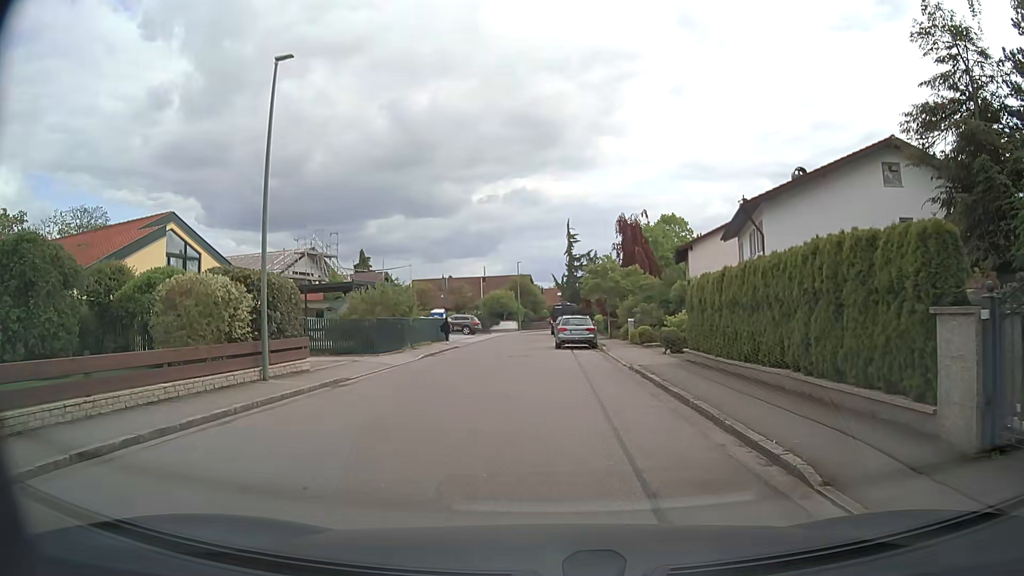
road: residential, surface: asphalt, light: Day
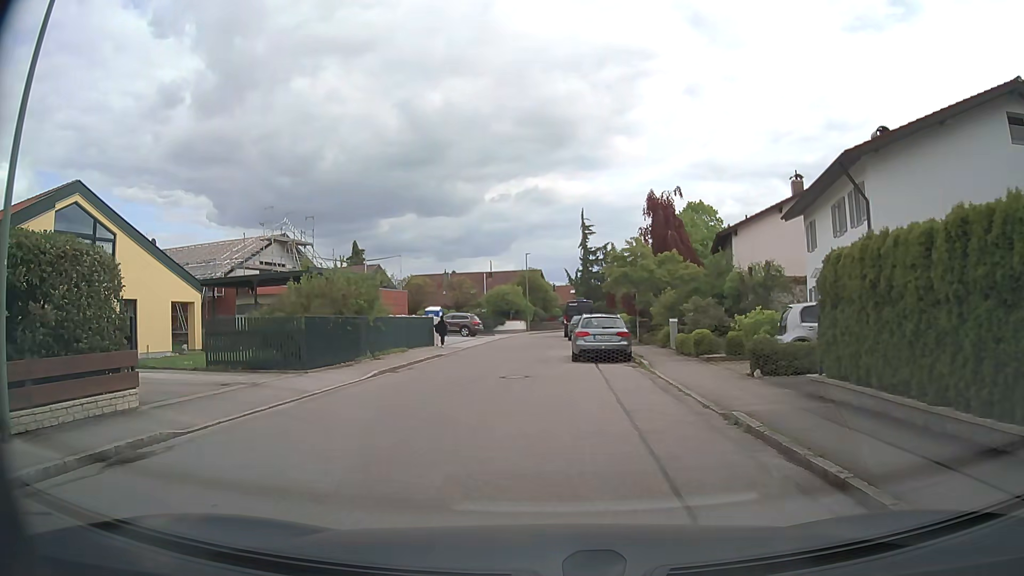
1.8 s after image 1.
(0.0, +8.7) m; -1°
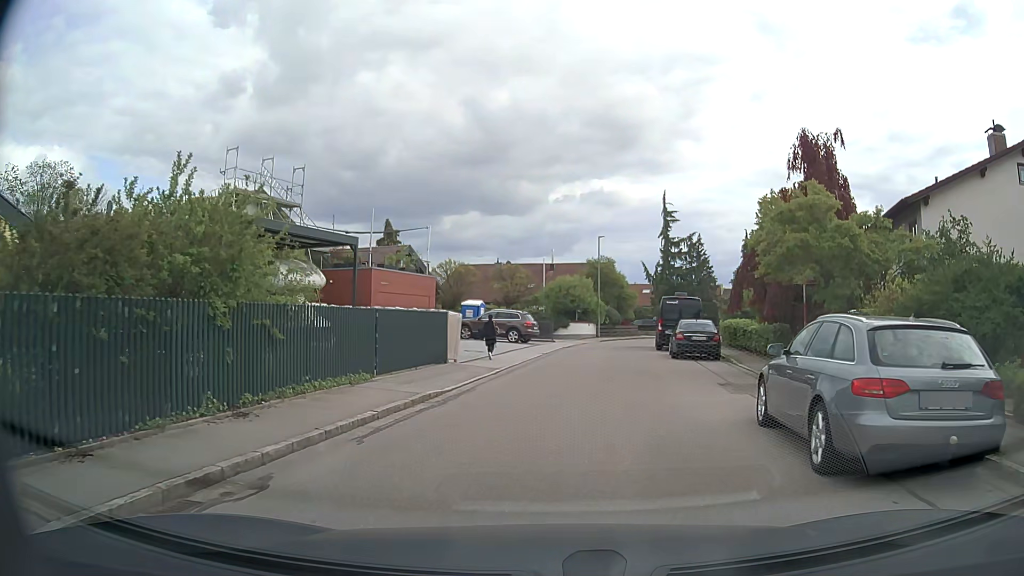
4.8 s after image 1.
(-1.0, +14.8) m; -4°
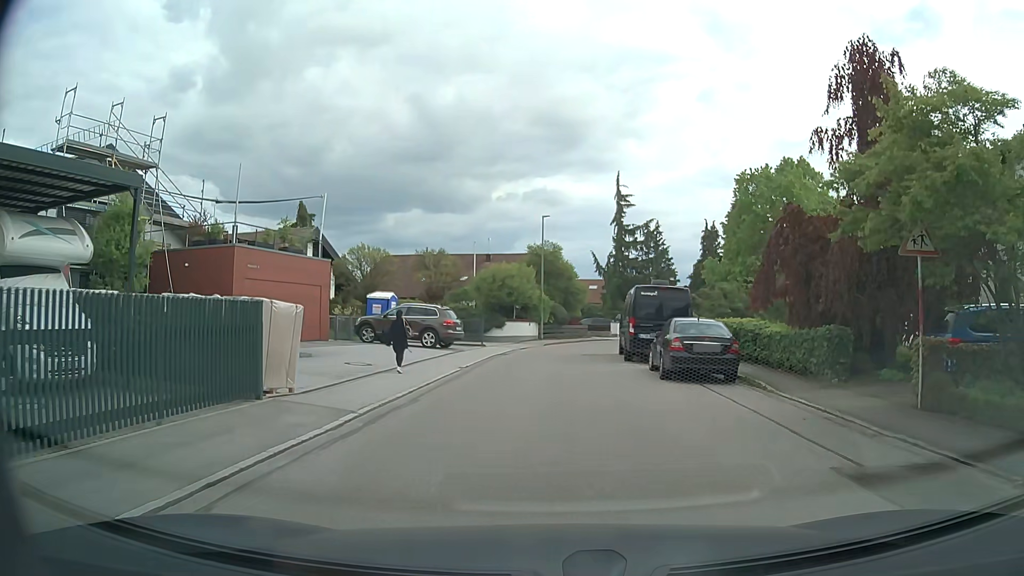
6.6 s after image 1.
(+0.4, +9.2) m; +4°
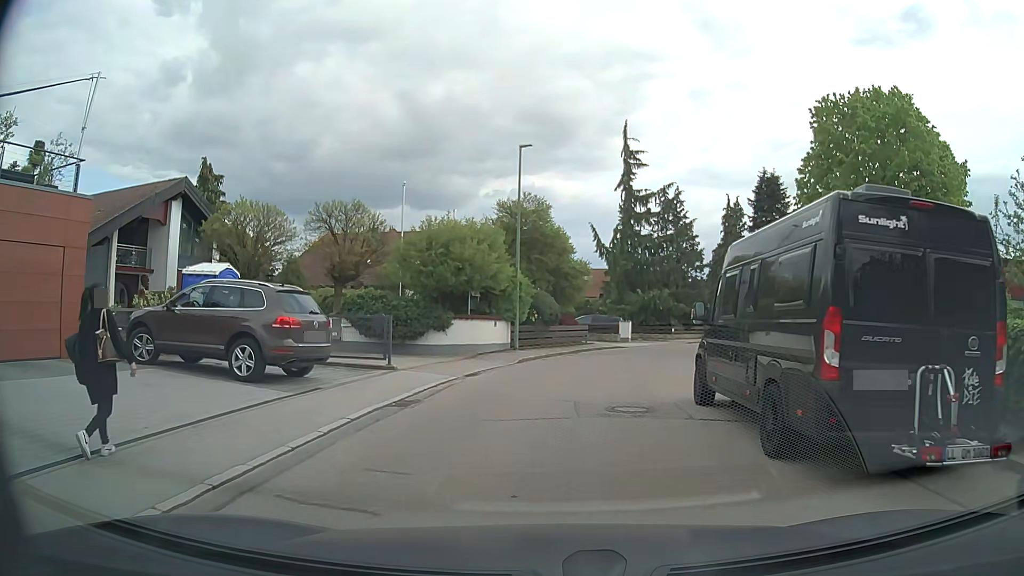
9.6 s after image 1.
(+0.4, +16.2) m; +1°
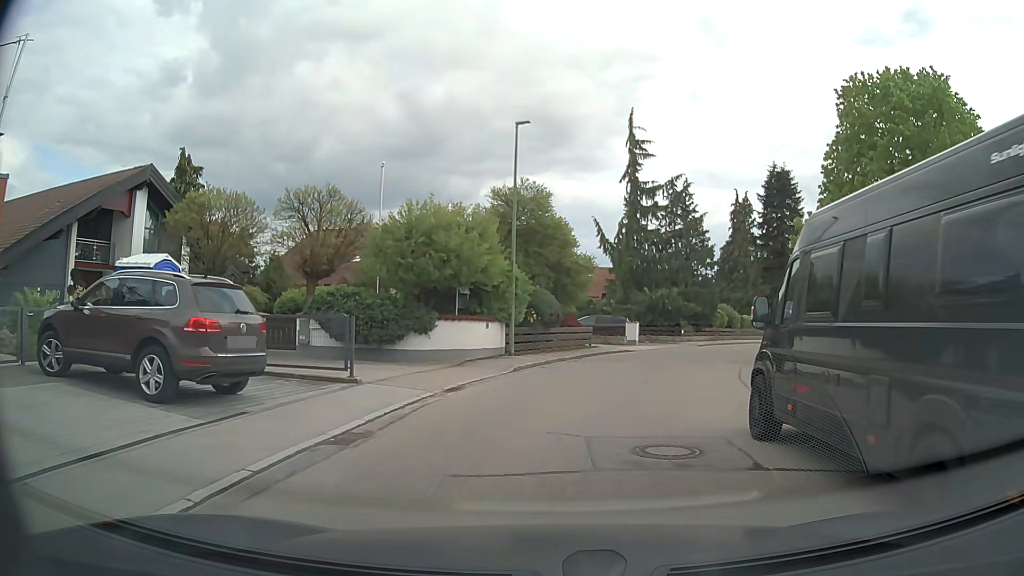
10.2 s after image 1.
(0.0, +3.1) m; 0°
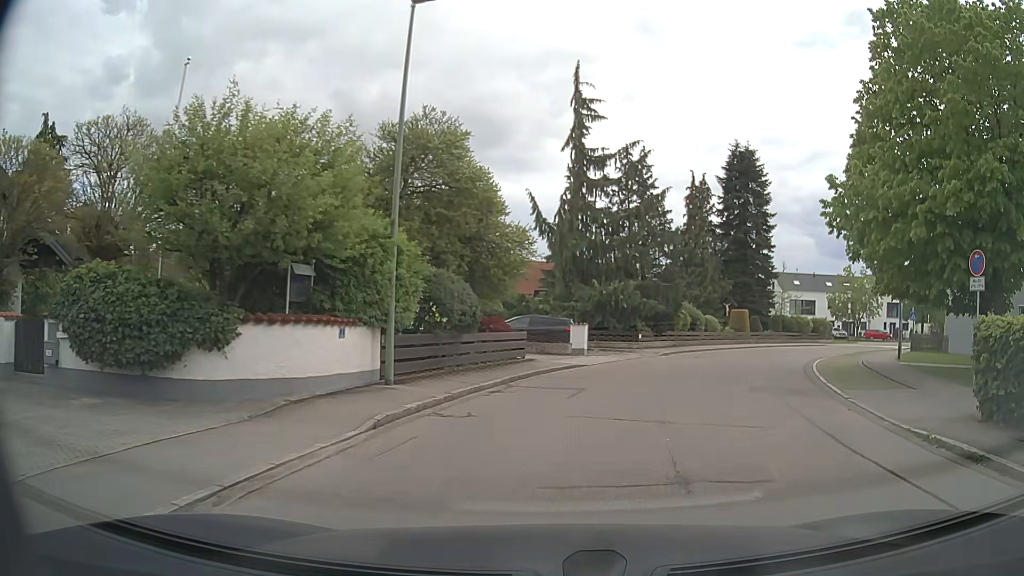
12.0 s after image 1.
(+0.3, +8.8) m; +6°
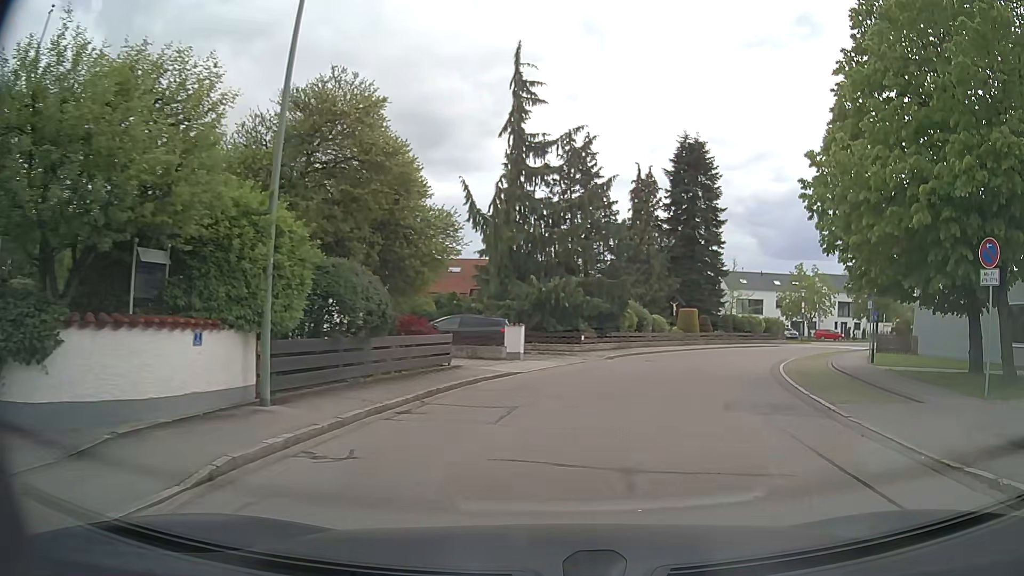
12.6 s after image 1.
(+0.1, +2.9) m; +6°
(+2, +10) (+4, +20) (+8, +29) (+12, +38) (+19, +45) (+26, +52) (+34, +58) (+42, +64) (+49, +72) (+54, +80) m
